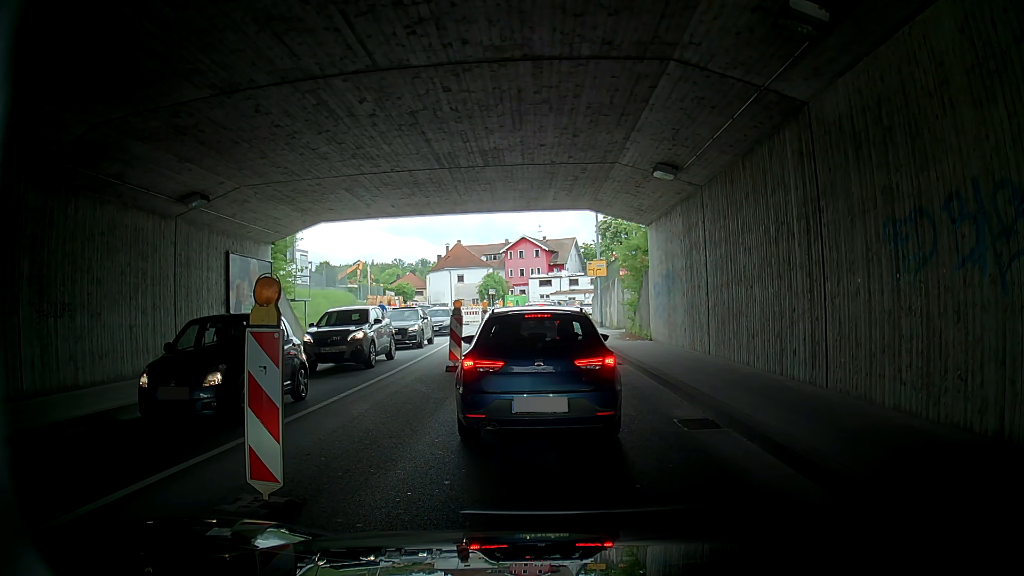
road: tertiary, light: Day
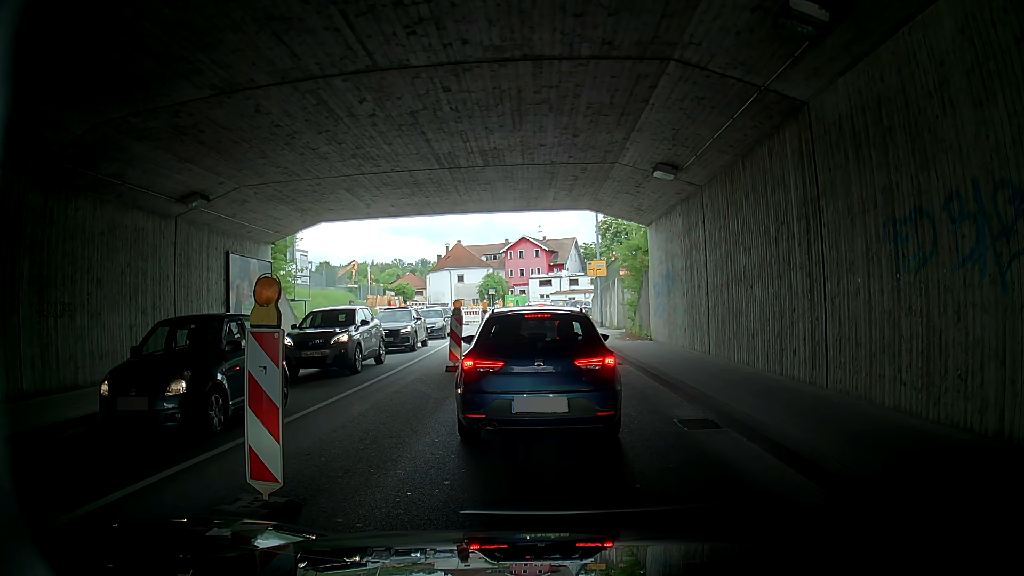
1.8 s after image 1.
(0.0, 0.0) m; 0°
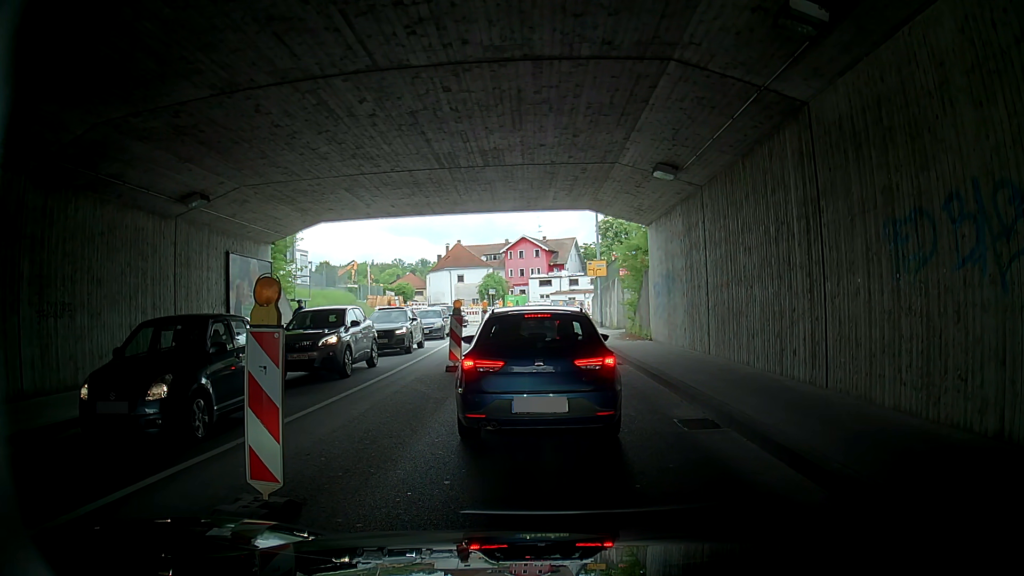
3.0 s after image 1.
(0.0, 0.0) m; 0°
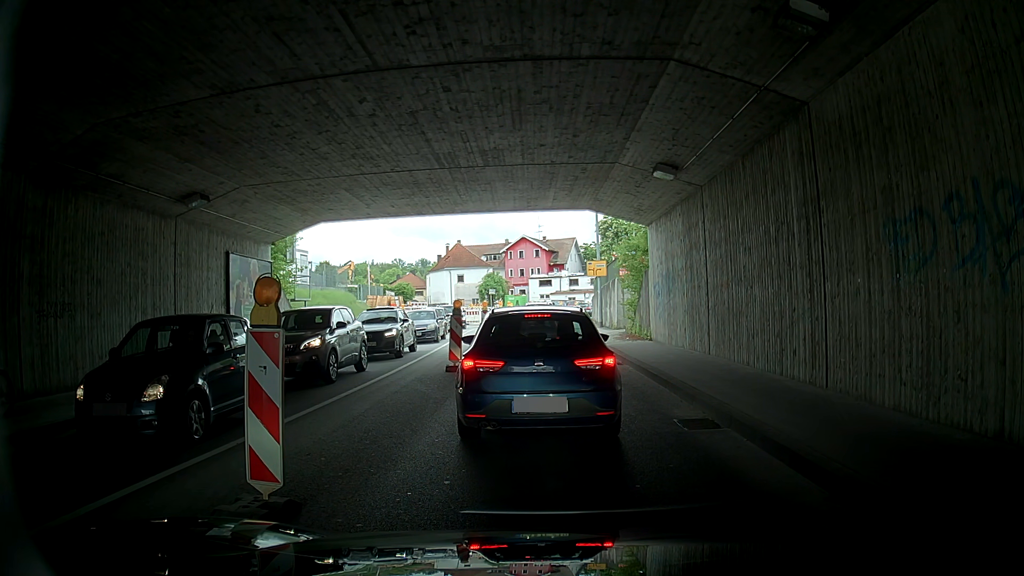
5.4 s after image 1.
(0.0, 0.0) m; 0°
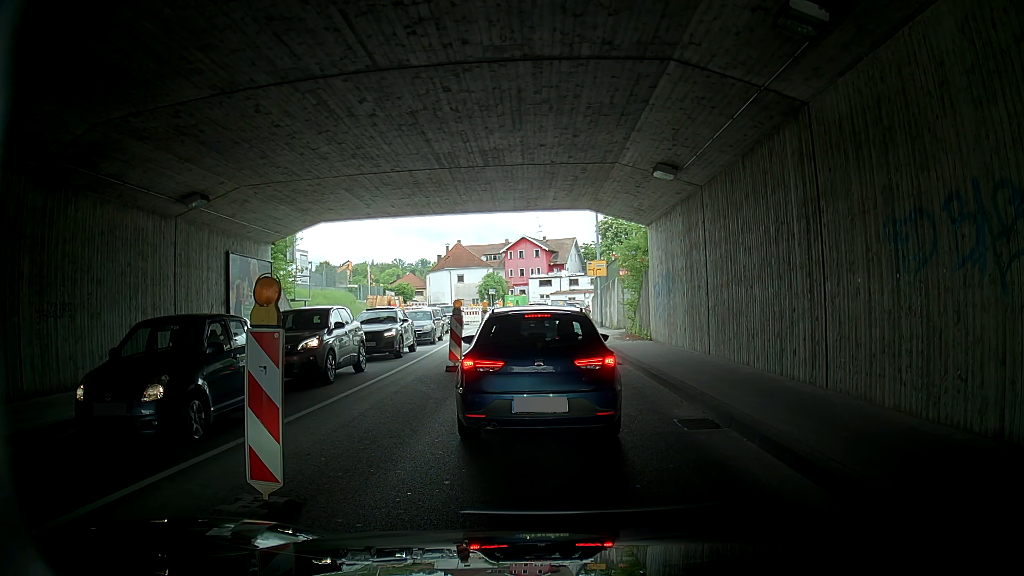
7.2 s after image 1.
(0.0, 0.0) m; 0°
